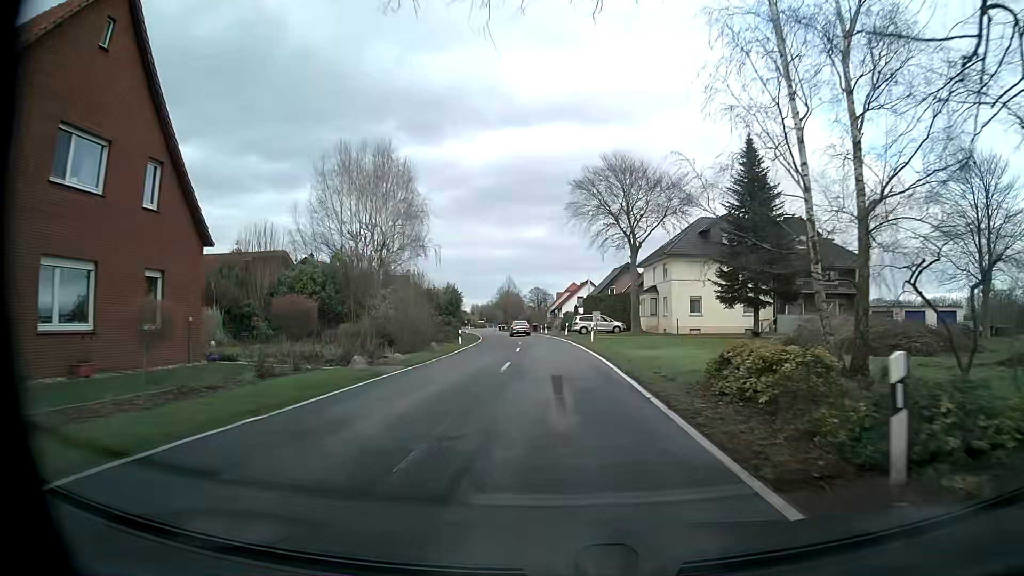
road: tertiary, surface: asphalt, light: Day
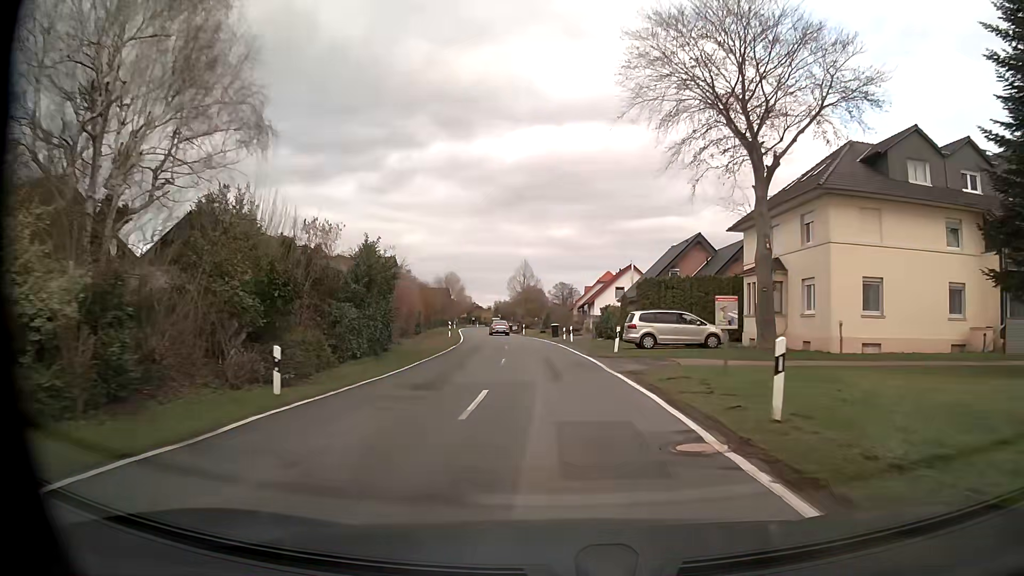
(-0.3, +30.3) m; -2°
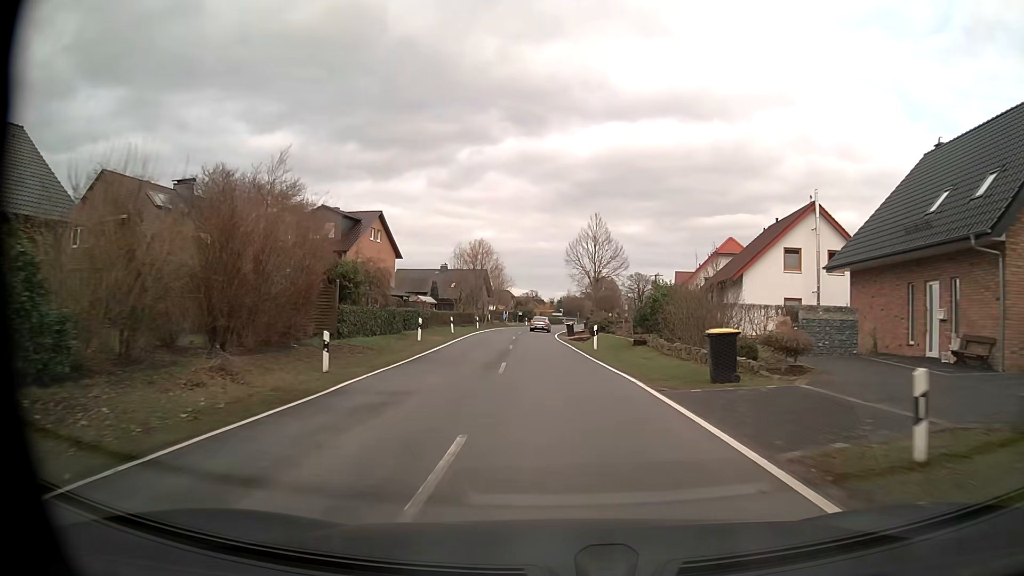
(-1.8, +41.1) m; -5°
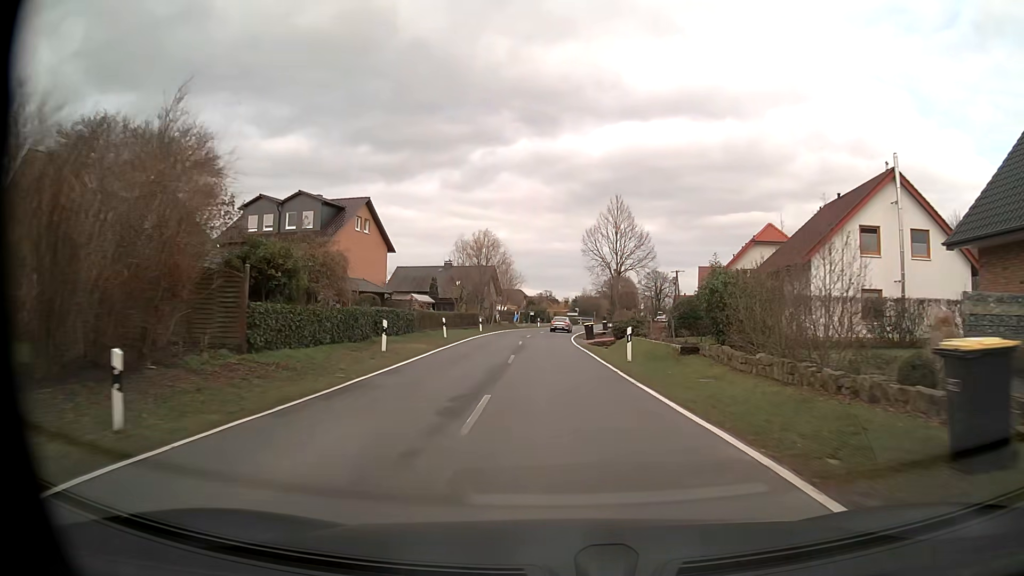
(-0.1, +8.5) m; -1°
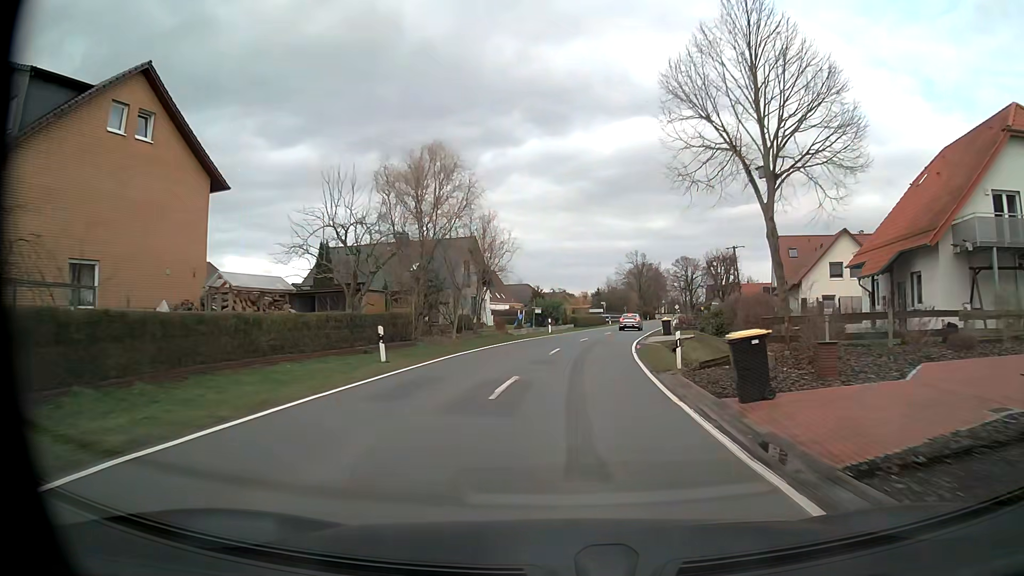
(-0.7, +33.5) m; -1°
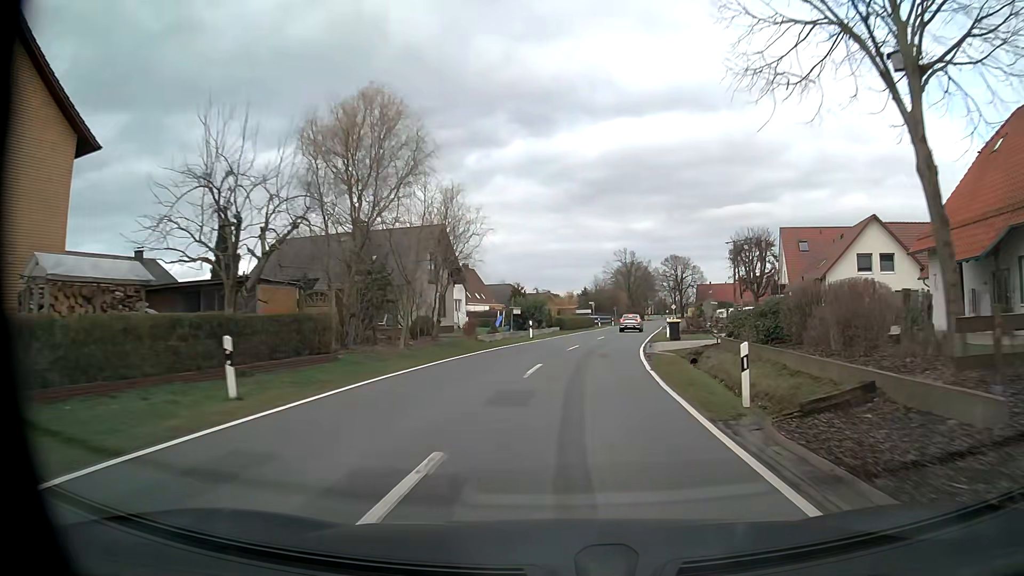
(0.0, +8.3) m; +1°
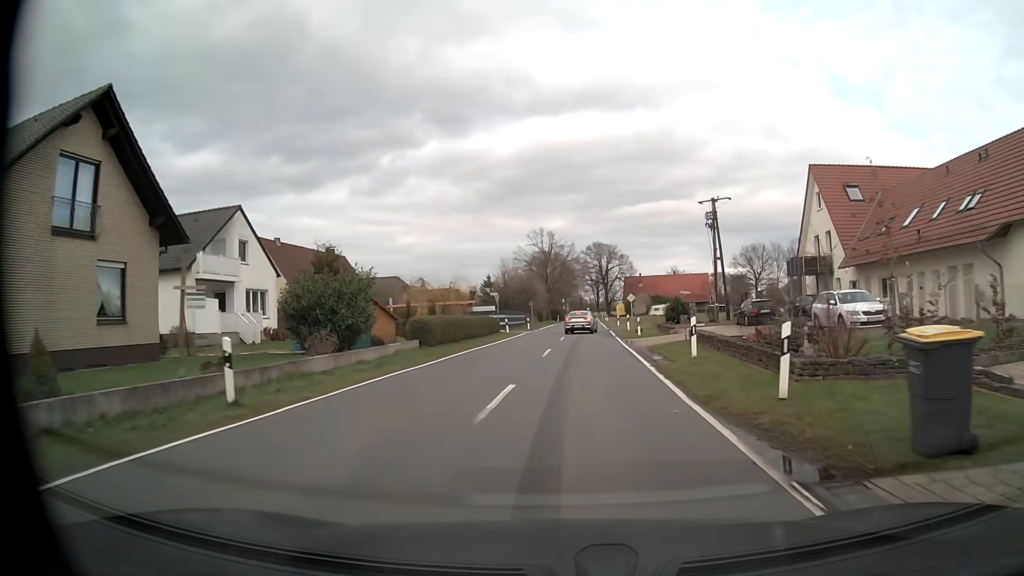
(+1.9, +30.0) m; +8°
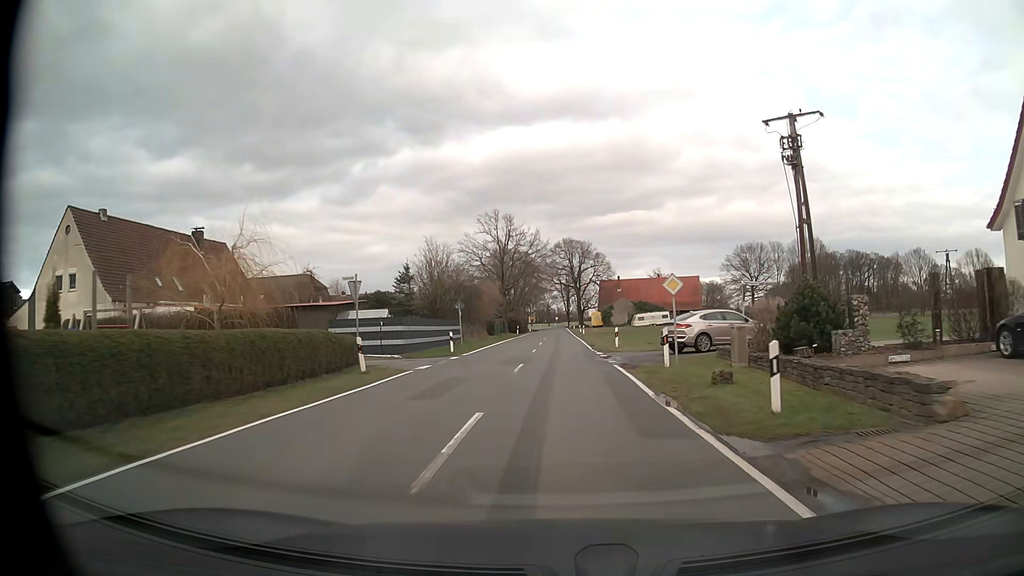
(+0.8, +27.8) m; +3°
(0, +10) (0, +20) (0, +30) (0, +40) (0, +50) (0, +60) (0, +70) (0, +80) (0, +90) (0, +100) m
